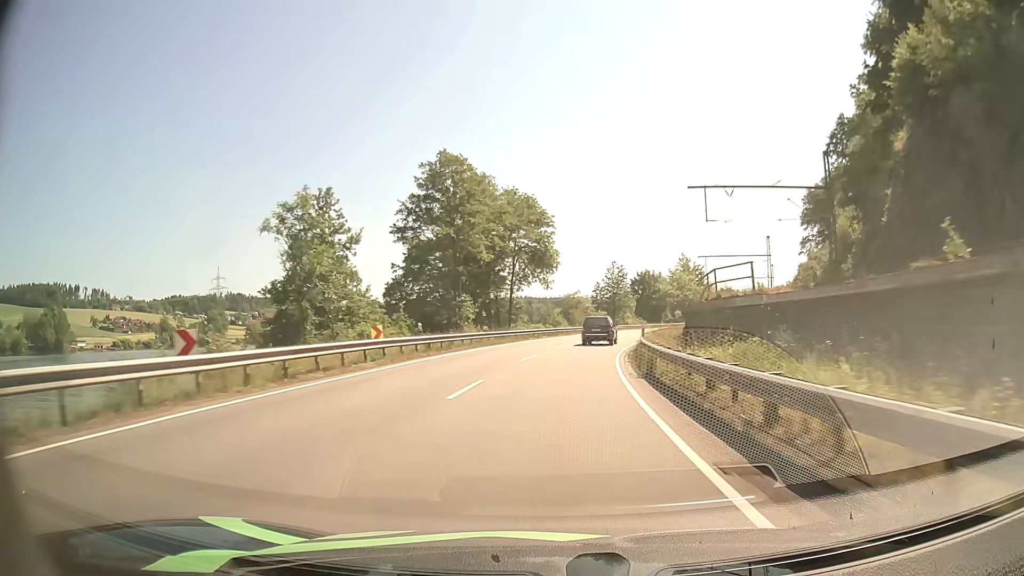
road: primary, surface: asphalt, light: Day
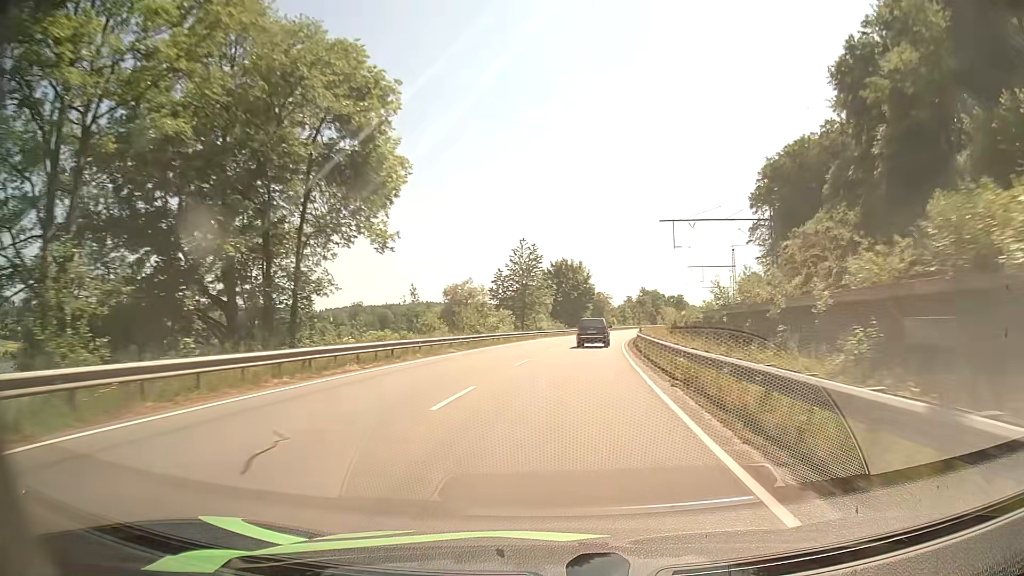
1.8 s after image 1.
(+2.4, +36.7) m; +8°
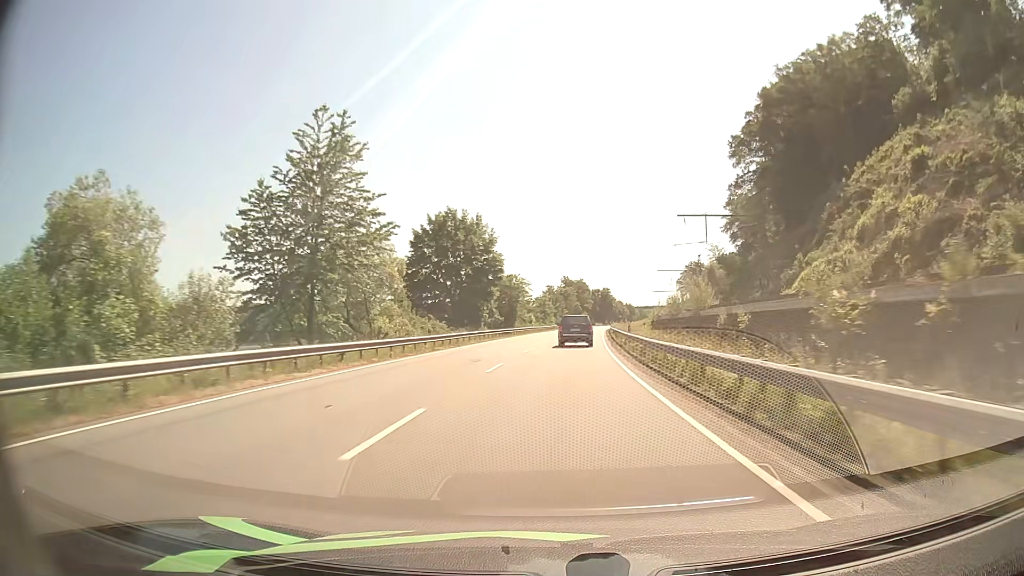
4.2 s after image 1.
(+3.6, +51.4) m; +8°
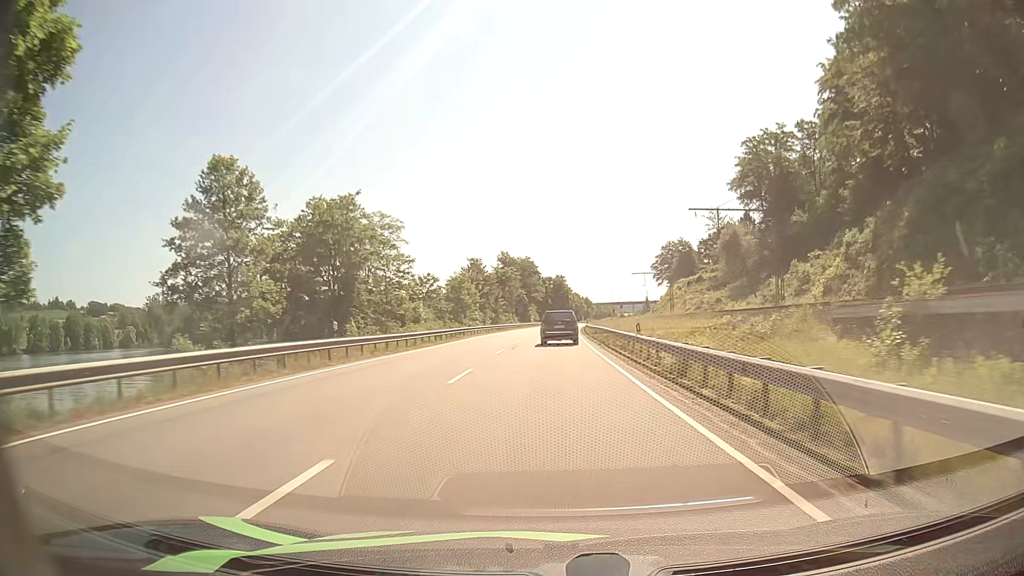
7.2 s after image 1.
(+3.3, +63.4) m; +5°
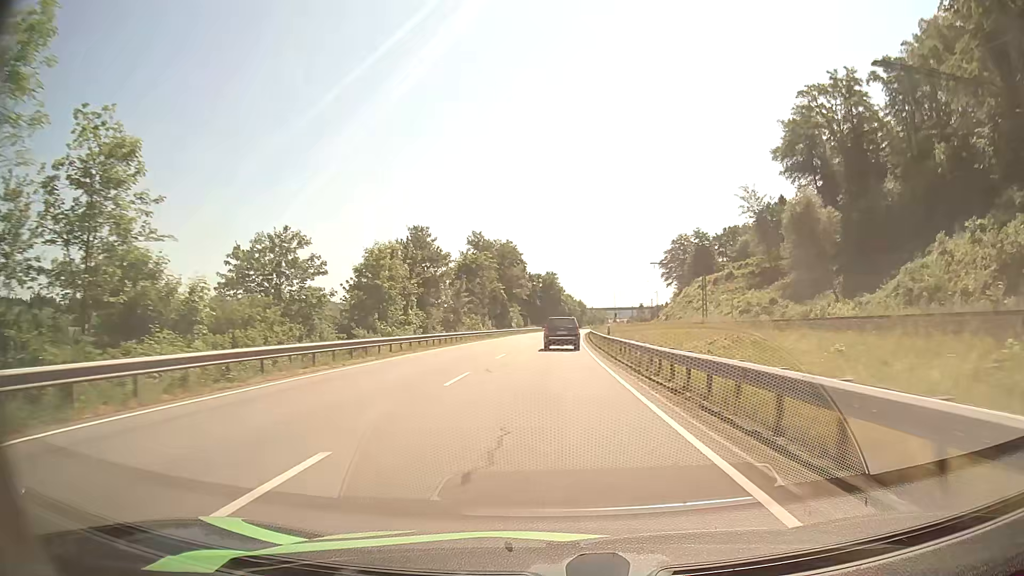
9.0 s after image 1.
(+0.2, +35.1) m; 0°
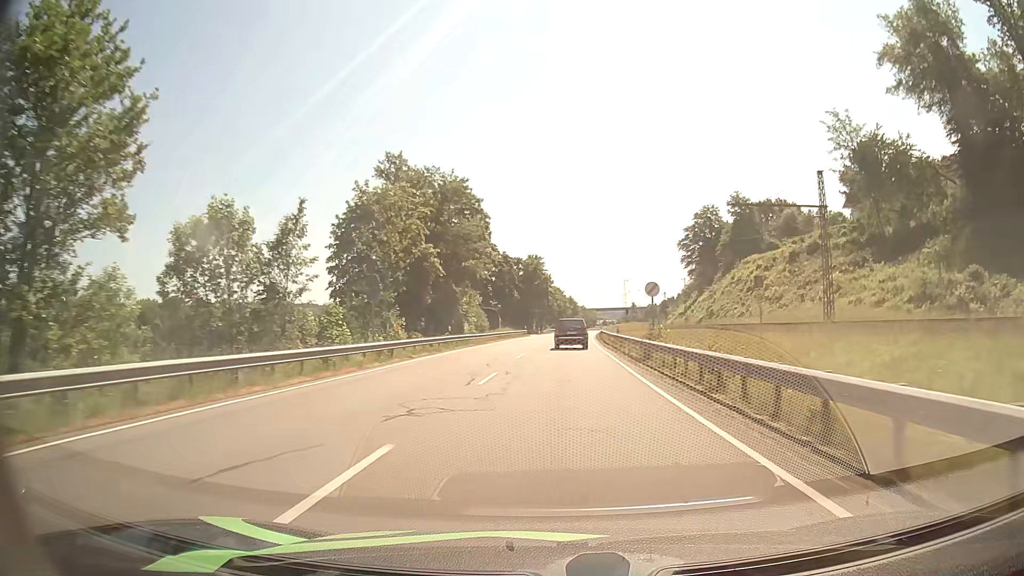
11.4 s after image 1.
(+0.5, +47.0) m; +1°
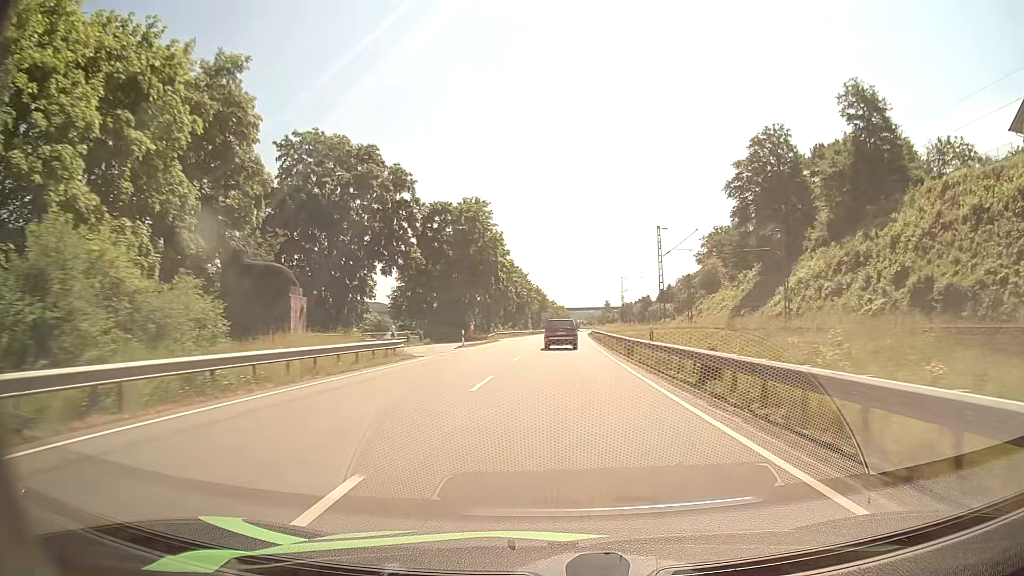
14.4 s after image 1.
(+1.7, +61.3) m; +3°
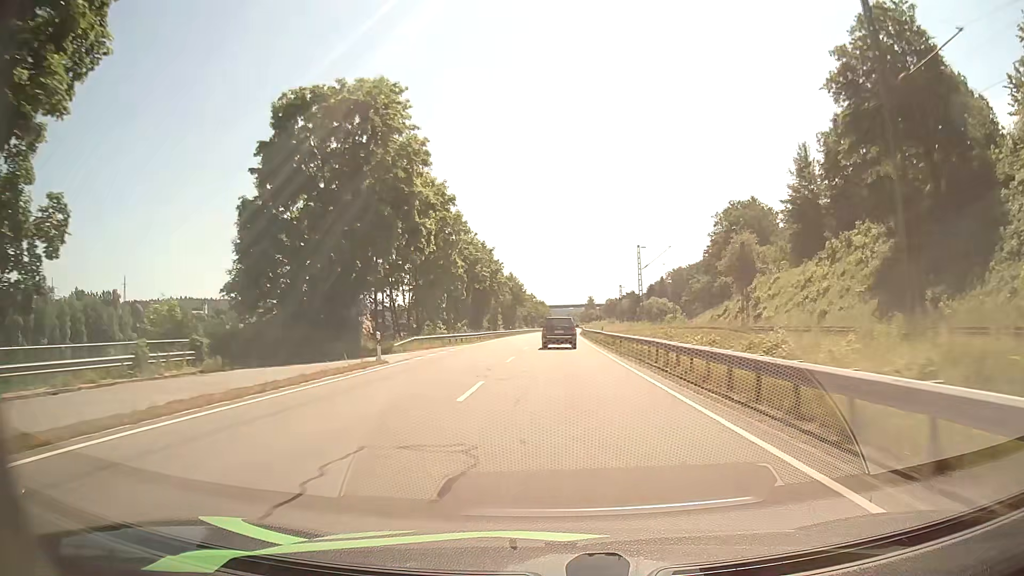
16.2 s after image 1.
(+0.5, +37.8) m; +2°
(0, +10) (0, +20) (0, +30) (0, +40) (+1, +50) (+1, +60) (+1, +70) (+1, +80) (+2, +90) (+2, +100) m
